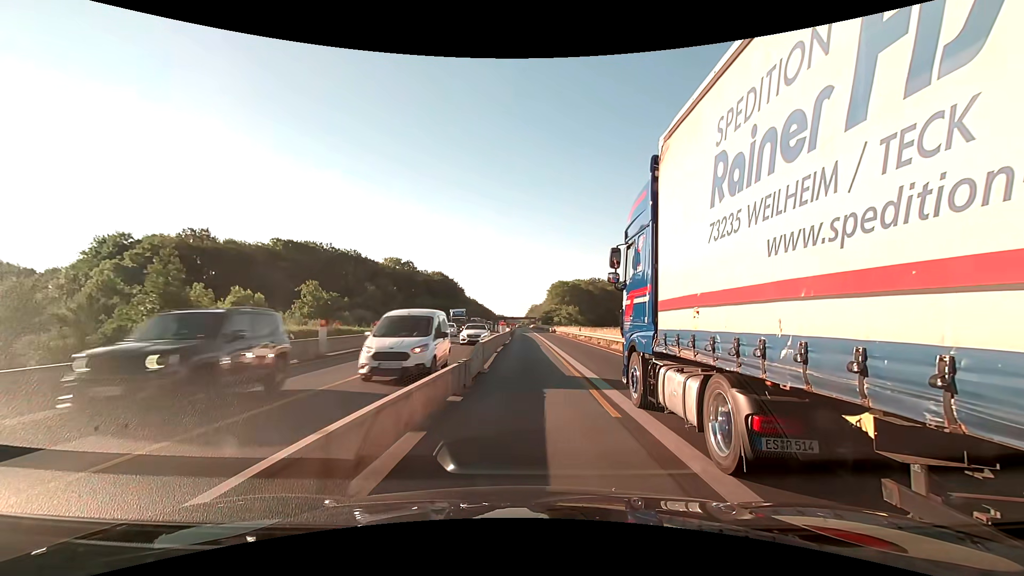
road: motorway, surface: asphalt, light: Day
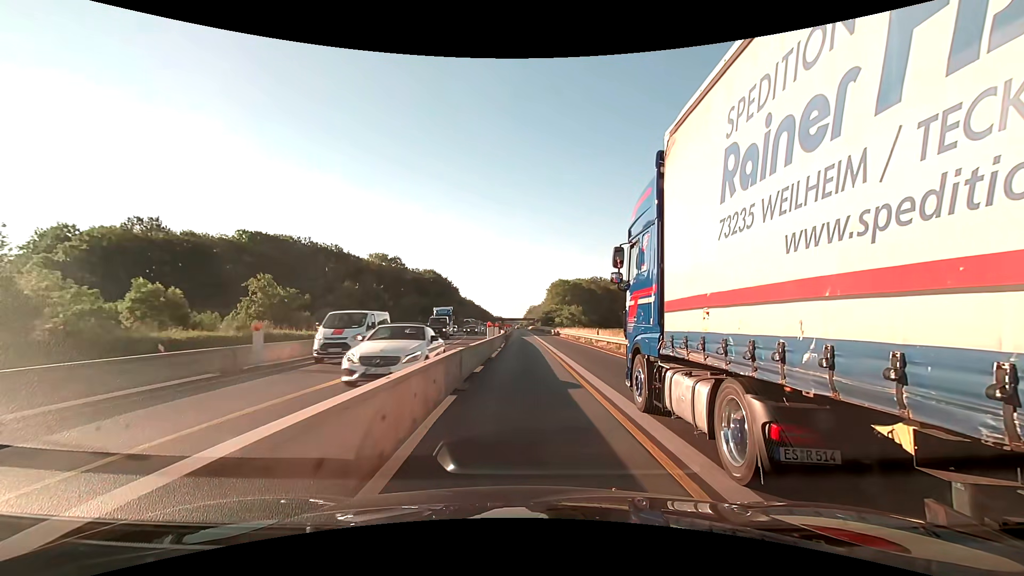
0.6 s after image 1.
(0.0, +13.4) m; 0°
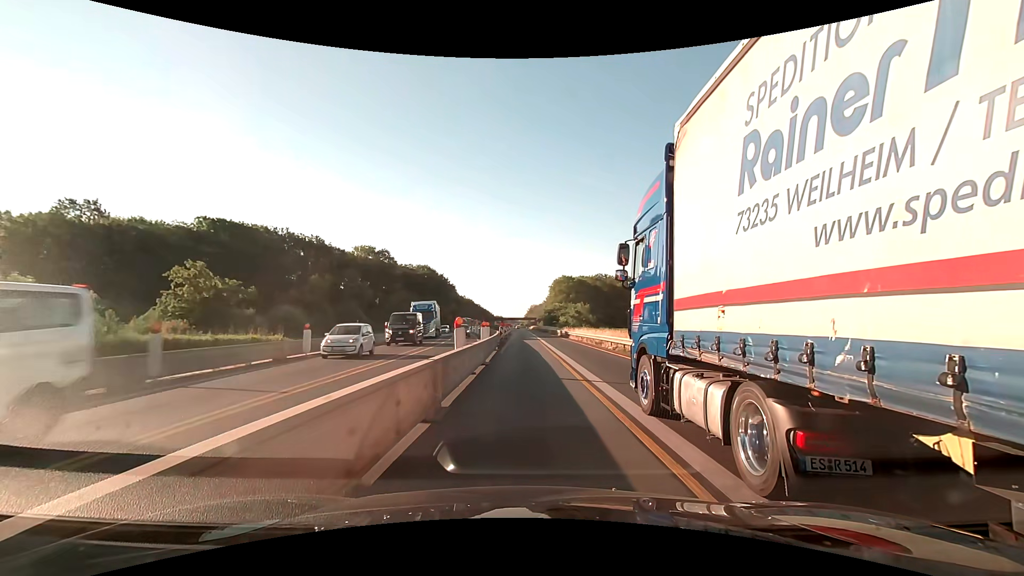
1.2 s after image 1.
(0.0, +13.4) m; 0°
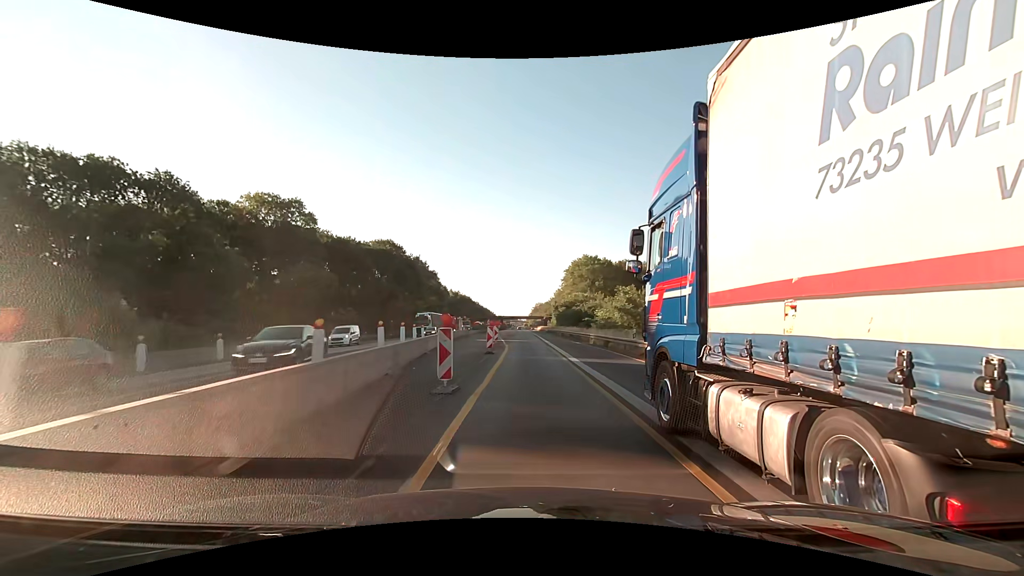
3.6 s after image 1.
(-0.4, +53.8) m; -1°
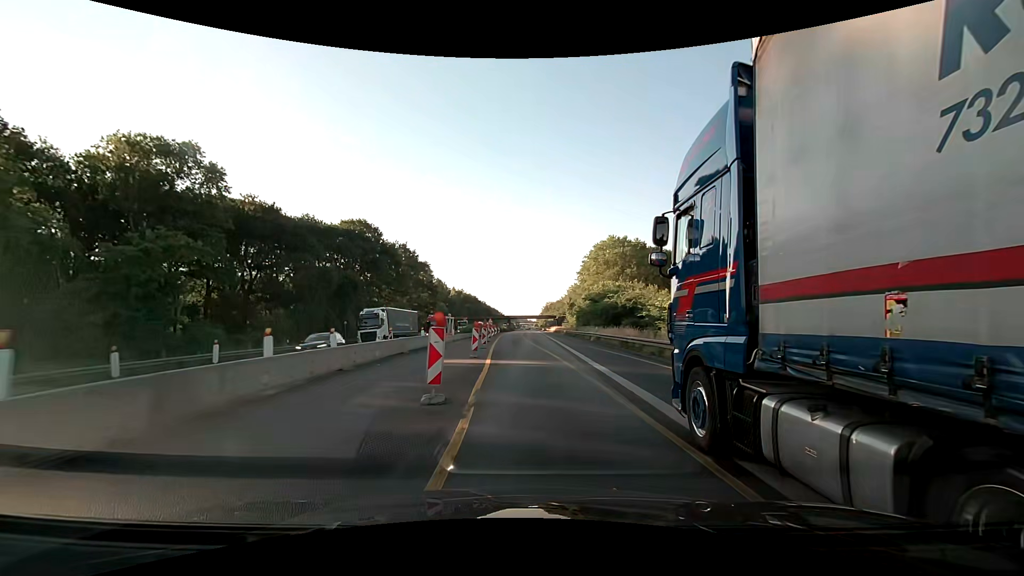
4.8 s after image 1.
(0.0, +27.1) m; 0°
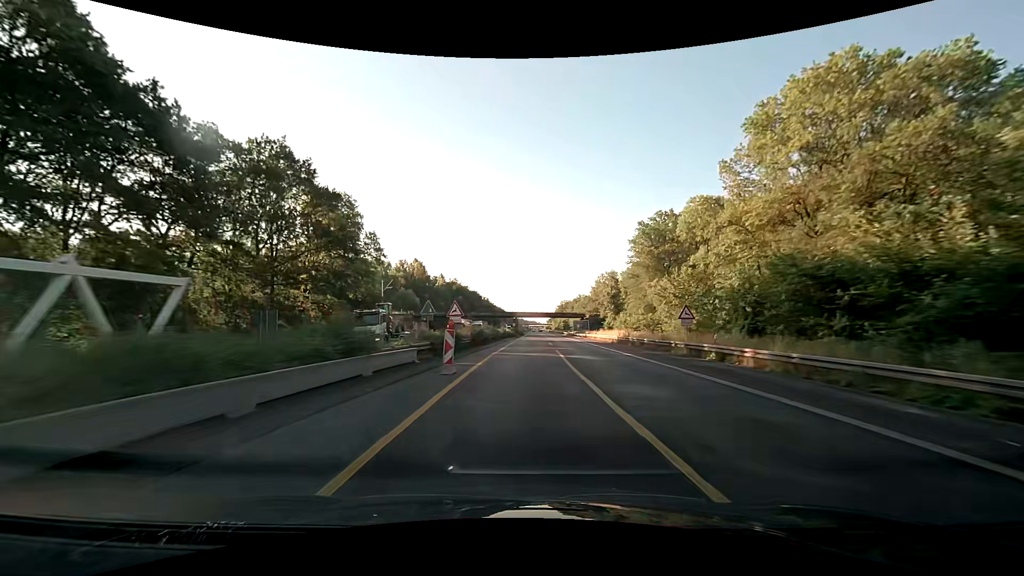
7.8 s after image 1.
(-2.1, +70.1) m; -1°
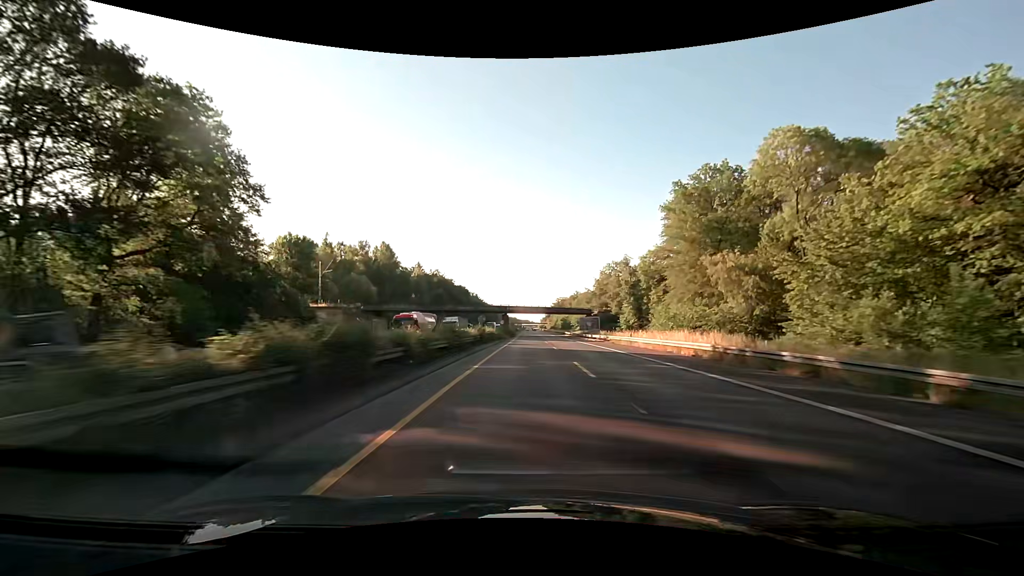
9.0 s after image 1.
(+0.3, +30.0) m; +1°
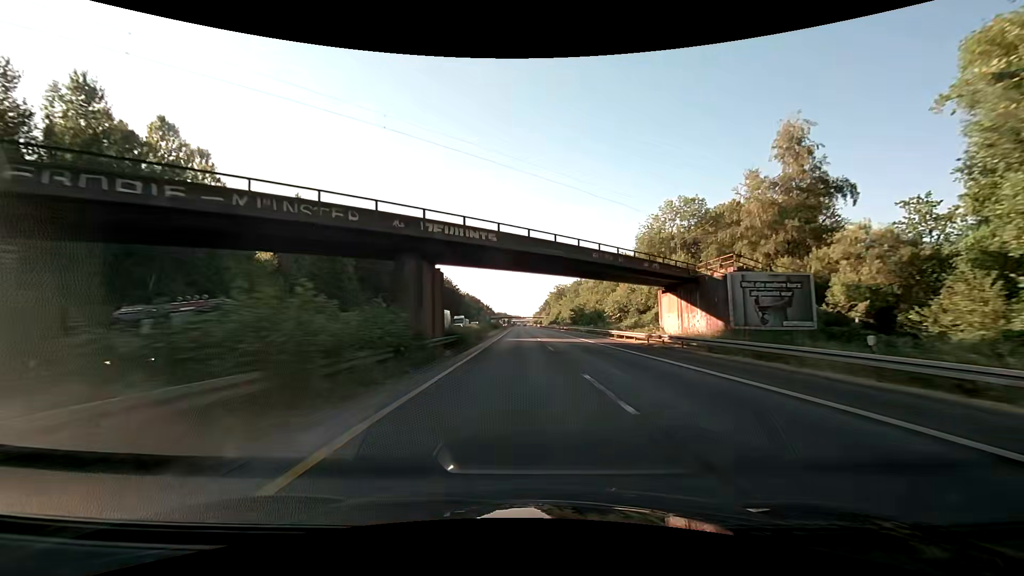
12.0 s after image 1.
(+0.9, +79.2) m; +1°
(0, +10) (0, +20) (0, +30) (0, +40) (0, +50) (0, +60) (0, +70) (0, +80) (+1, +90) (+1, +100) m
